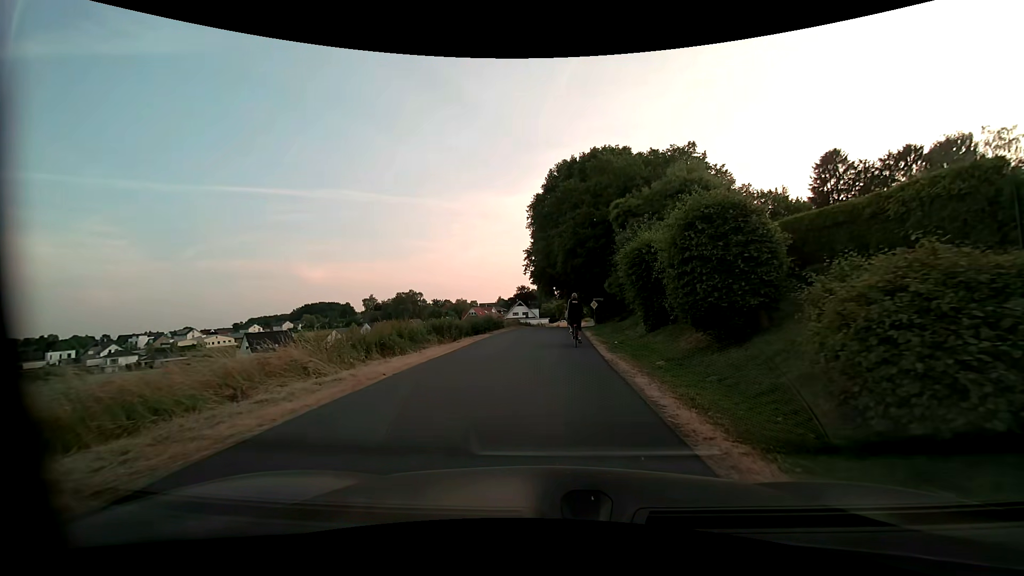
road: residential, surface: asphalt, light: Day
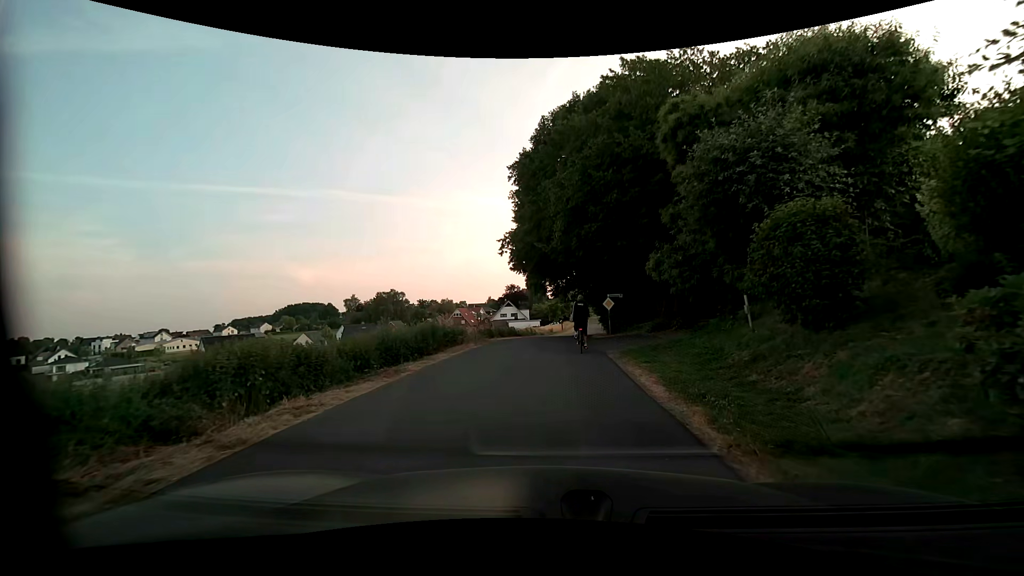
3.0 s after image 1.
(+0.2, +16.2) m; +1°
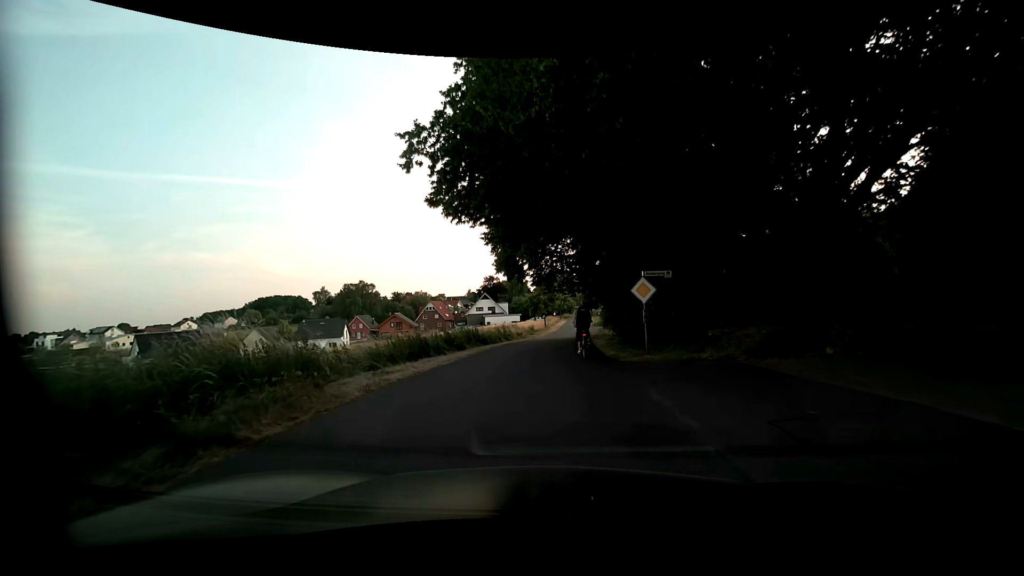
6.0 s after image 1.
(+0.2, +15.6) m; +1°
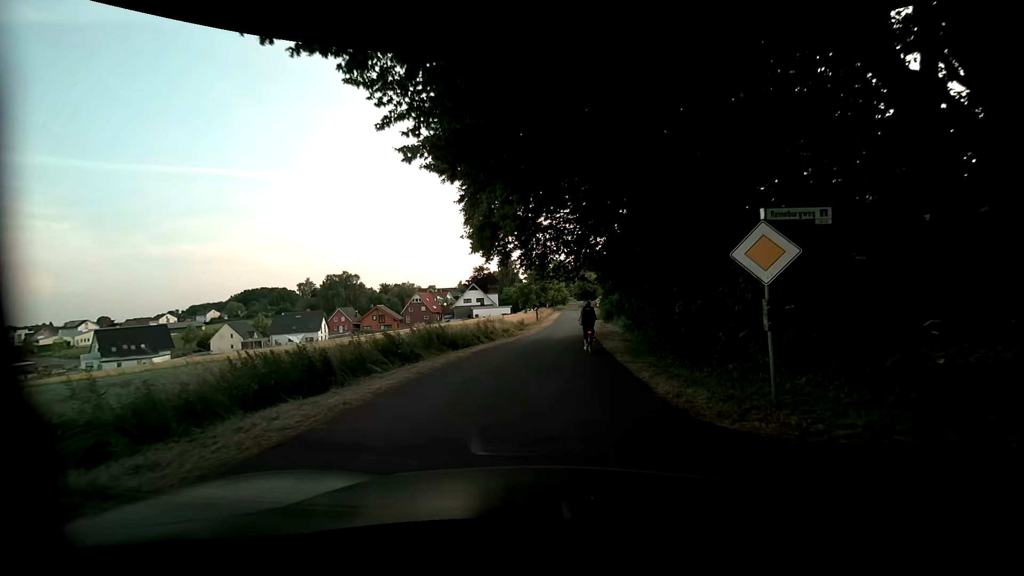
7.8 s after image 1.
(+0.2, +8.9) m; +3°
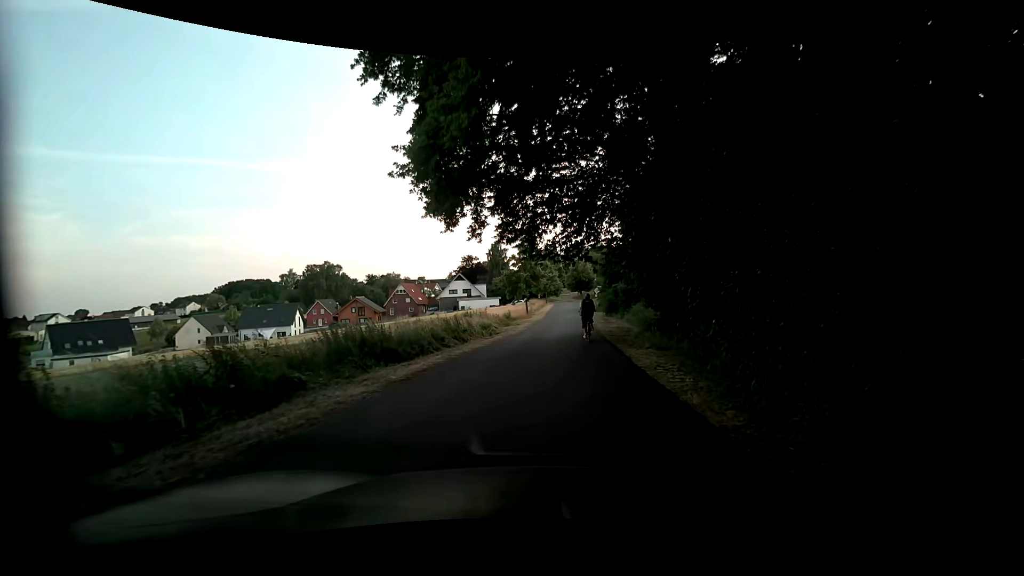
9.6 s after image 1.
(-0.2, +8.9) m; +1°
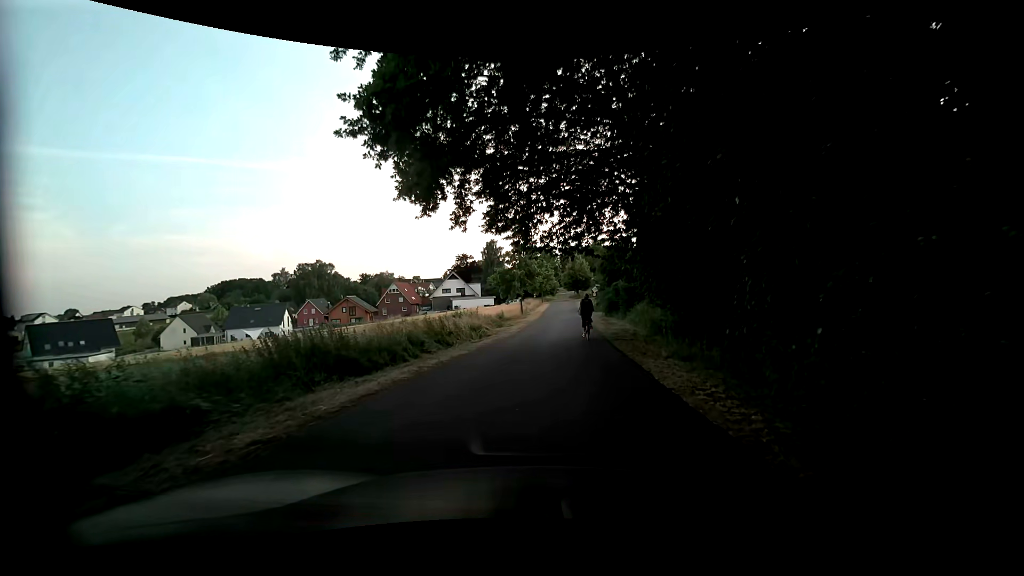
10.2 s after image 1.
(0.0, +3.0) m; -2°
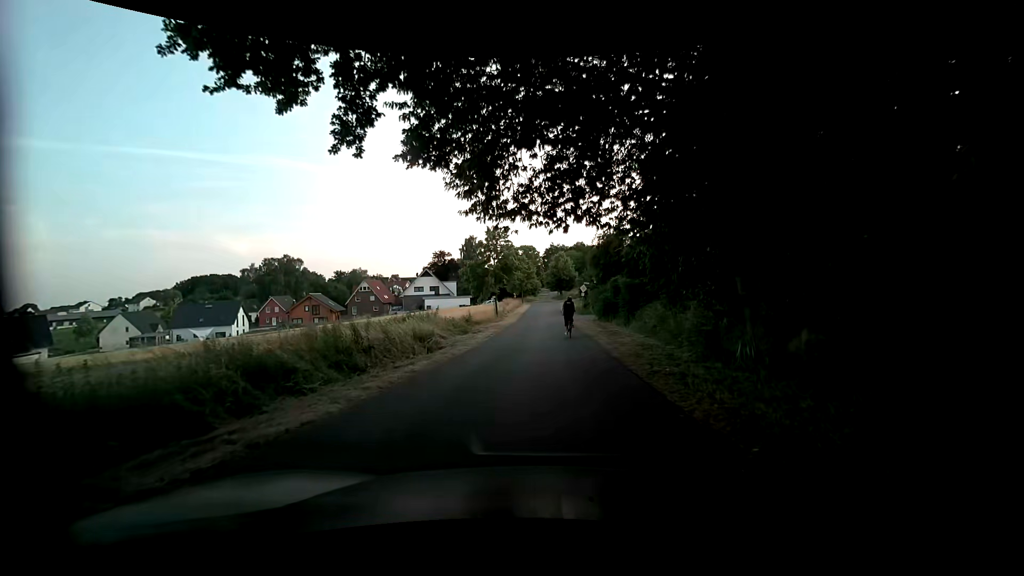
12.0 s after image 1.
(+0.3, +9.1) m; +3°
